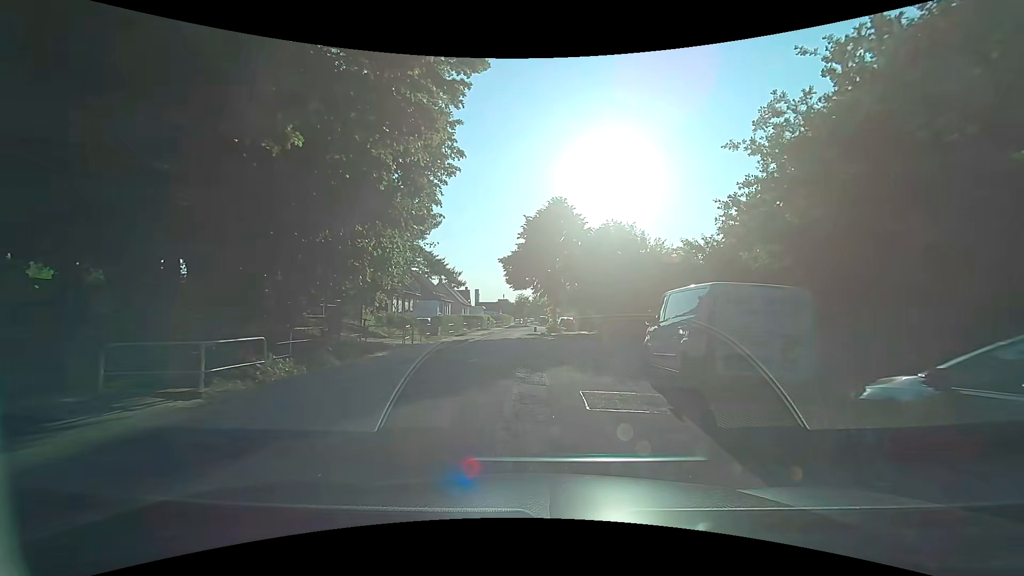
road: residential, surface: asphalt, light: Day
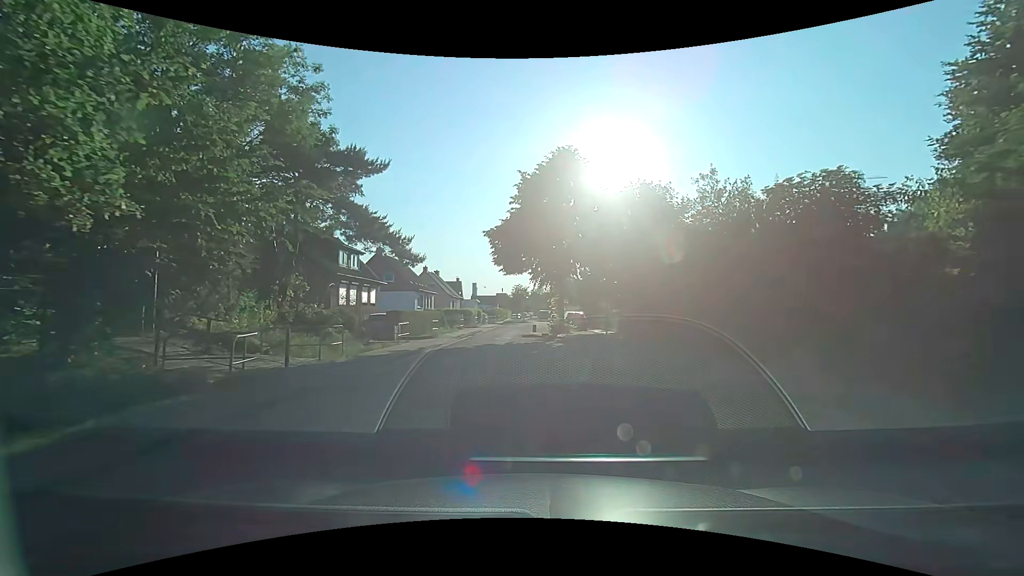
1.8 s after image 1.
(+0.2, +12.1) m; +1°
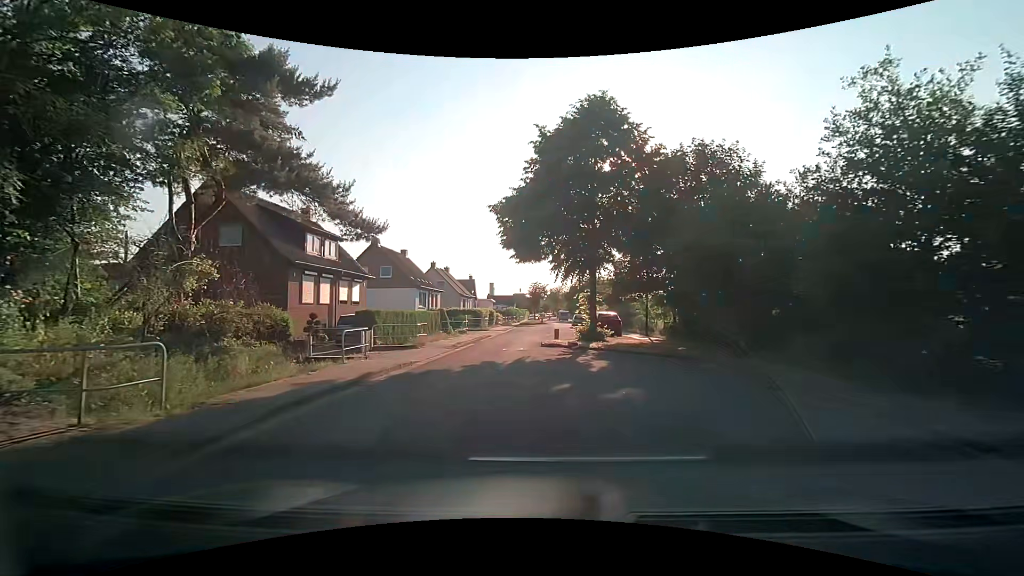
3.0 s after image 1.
(-0.3, +7.9) m; -3°
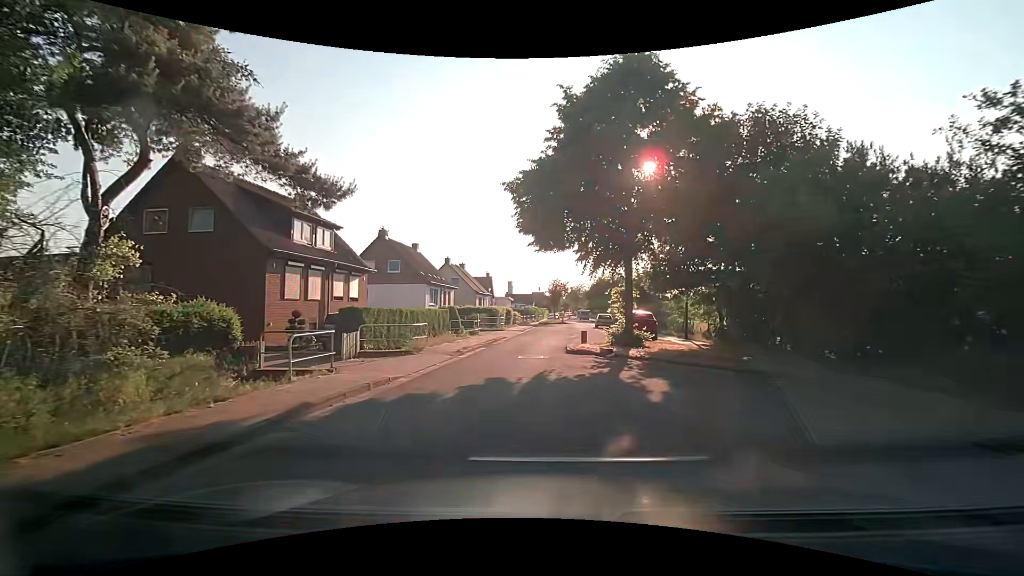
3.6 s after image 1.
(-0.1, +4.1) m; -1°
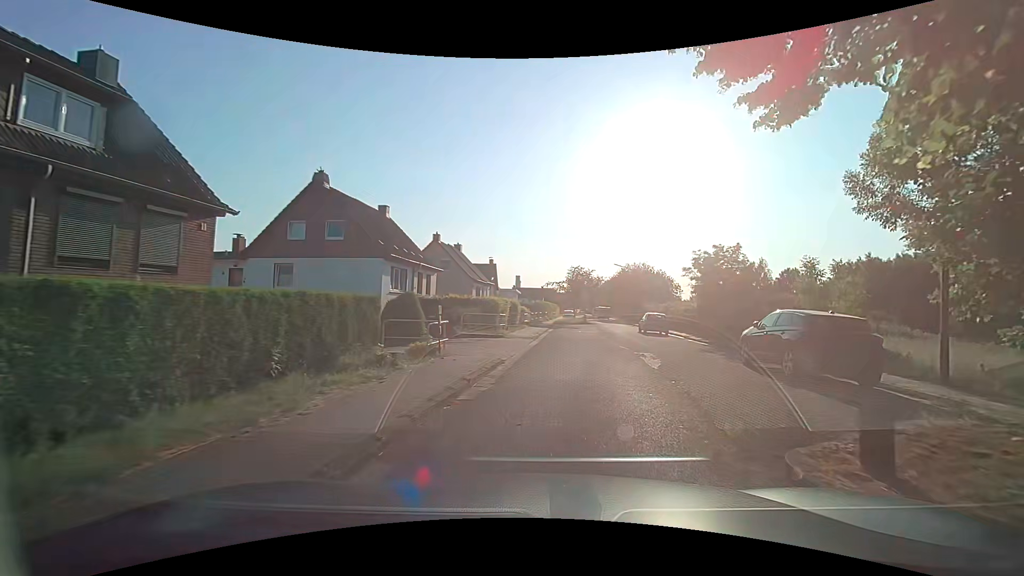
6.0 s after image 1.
(-0.8, +16.3) m; -2°
(+1, +10) (+2, +20) (+4, +30) (+6, +40) (+7, +49) (+9, +59) (+10, +69) (+11, +79) (+11, +89) (+10, +99) m
